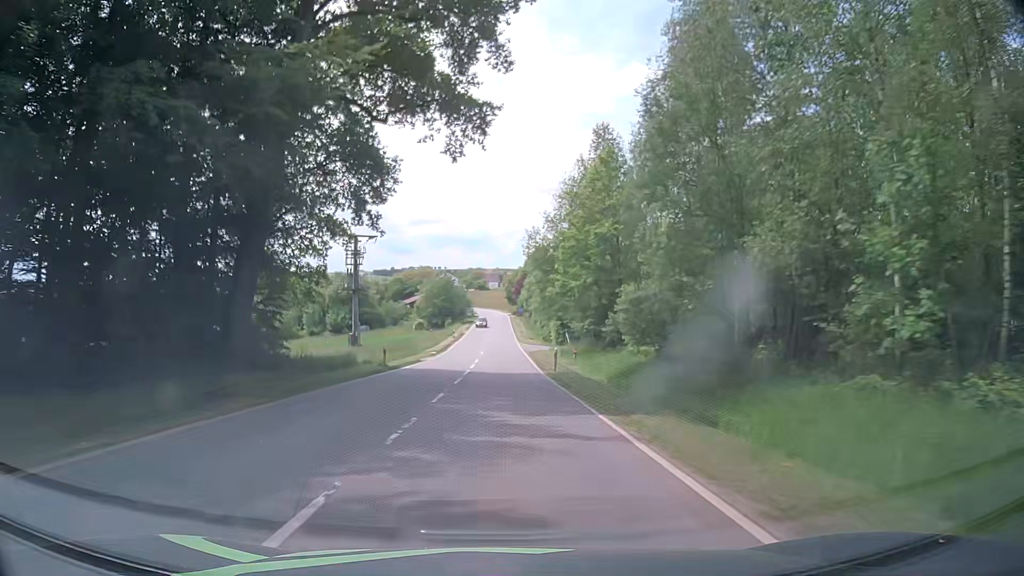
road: tertiary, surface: asphalt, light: Day
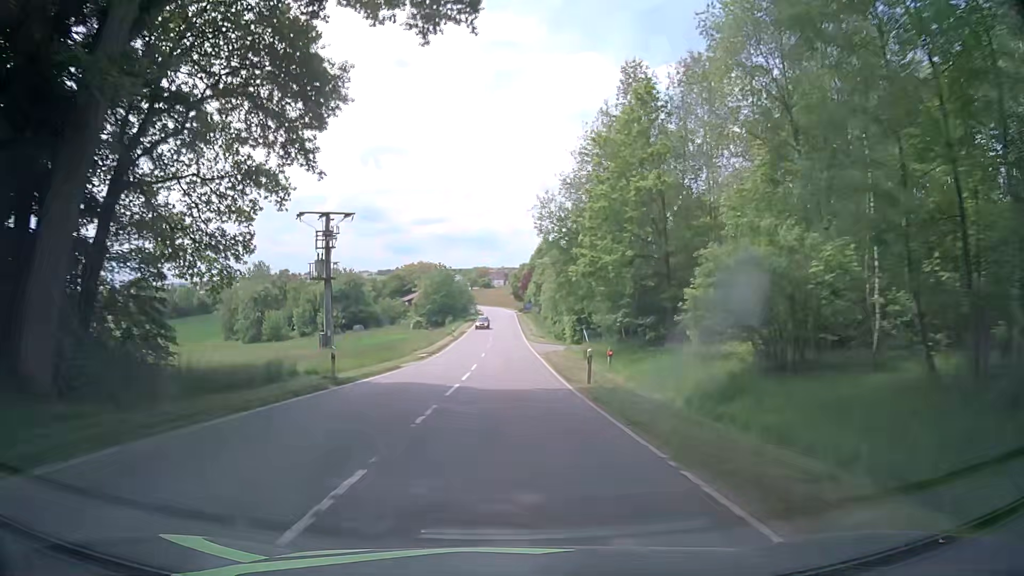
(0.0, +10.5) m; -1°
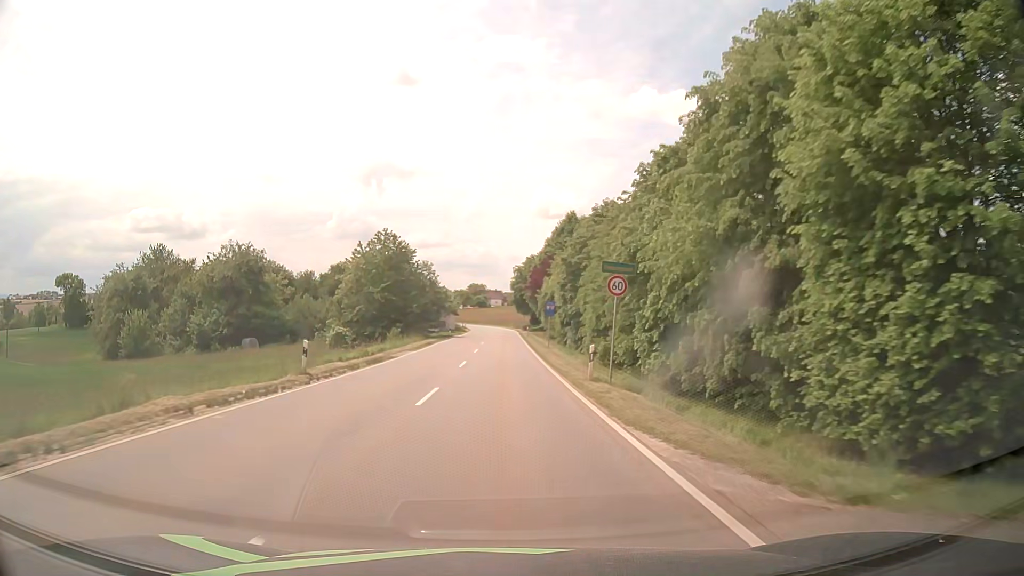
(+0.2, +51.6) m; 0°
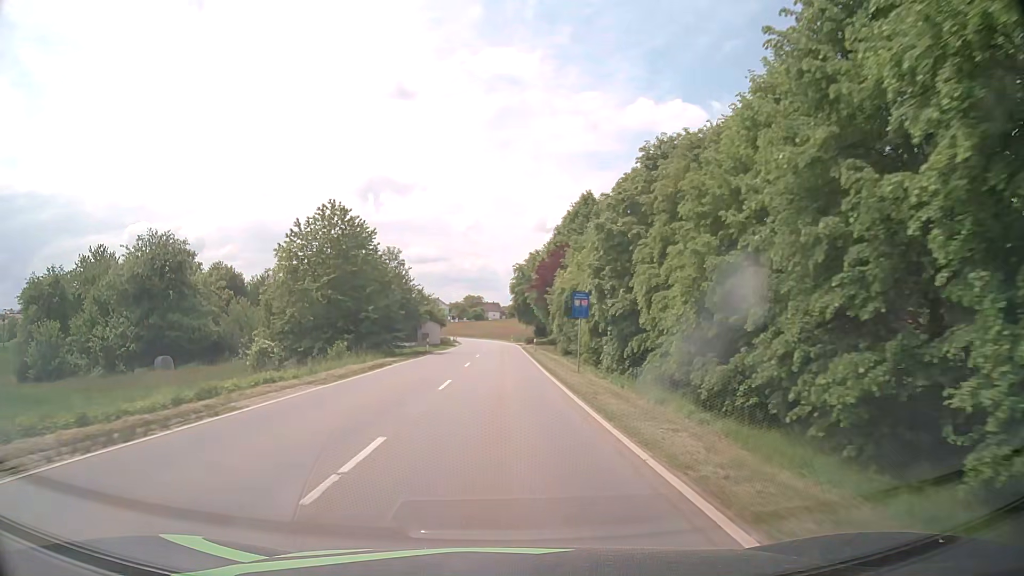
(0.0, +19.0) m; 0°
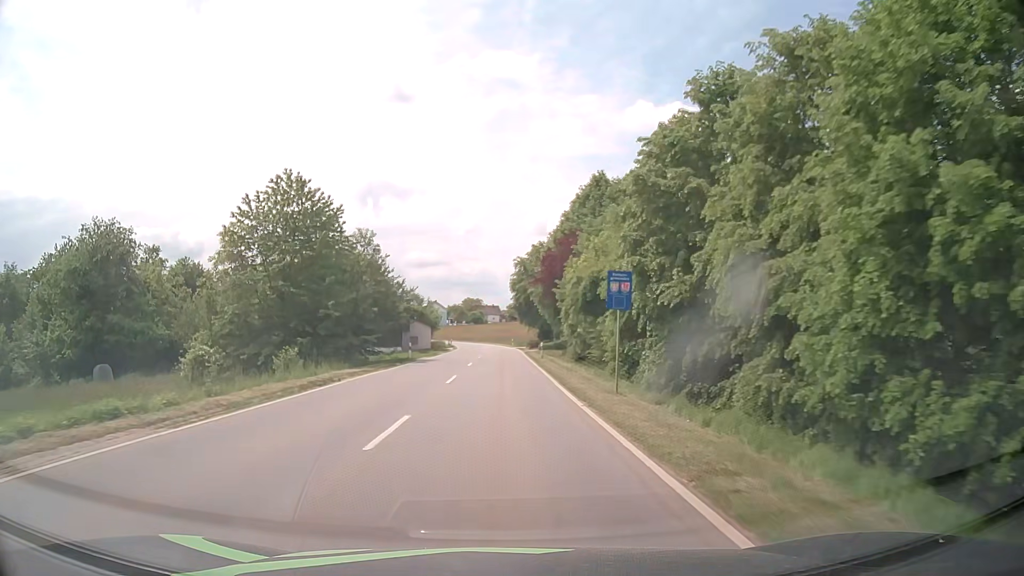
(0.0, +9.2) m; 0°
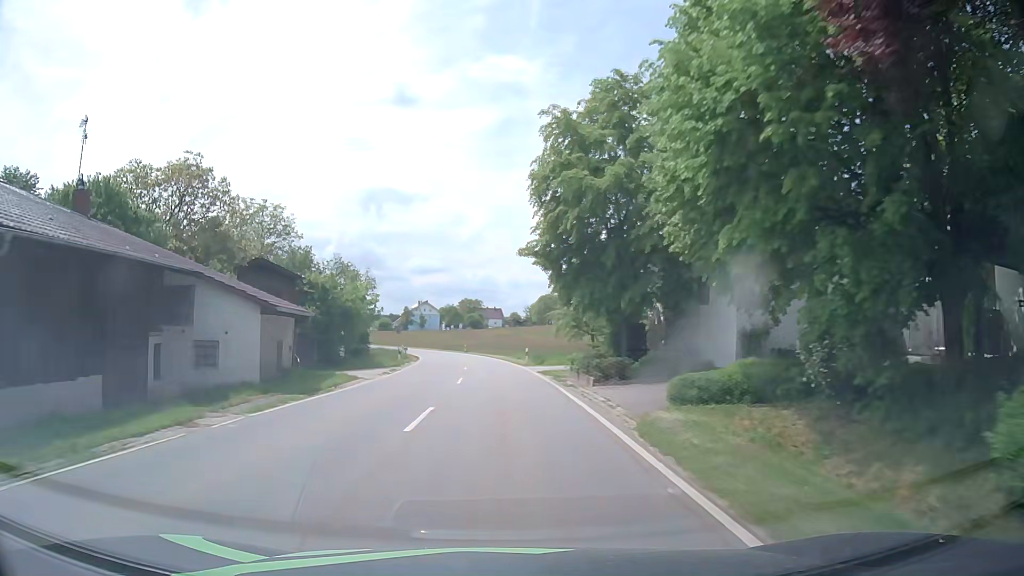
(-0.3, +46.2) m; -1°
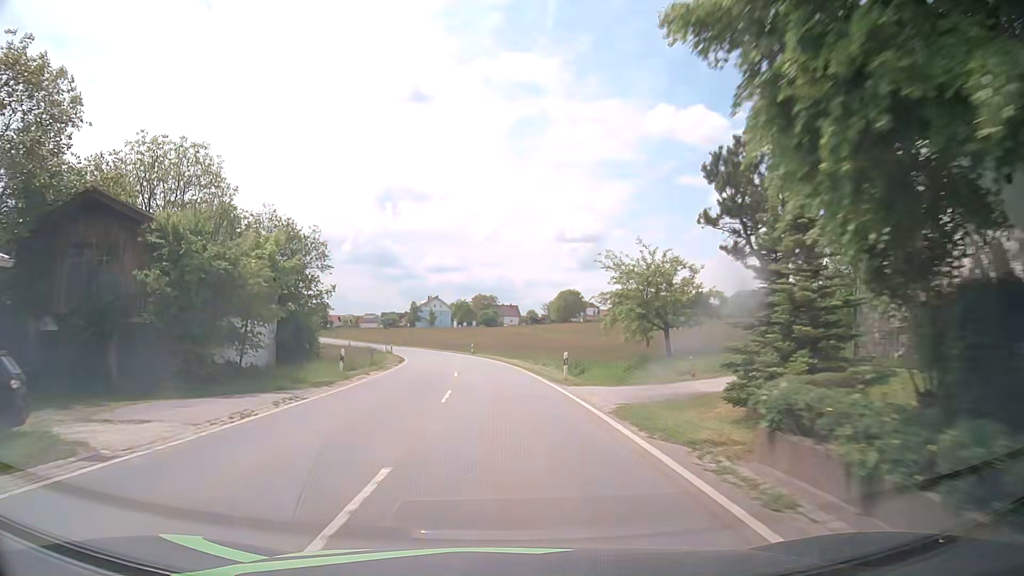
(-0.1, +18.7) m; -1°
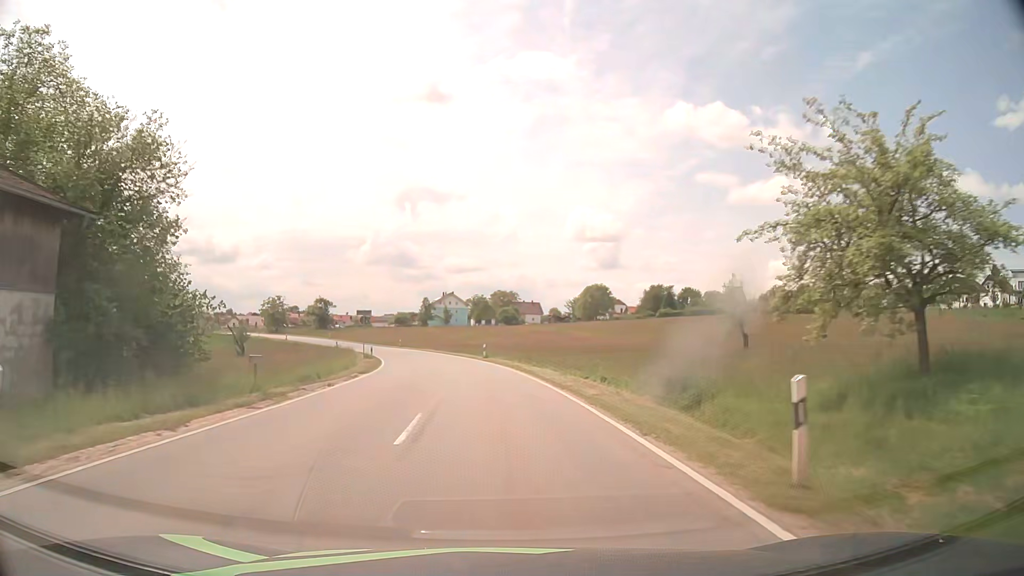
(-0.2, +18.7) m; -2°
(0, +10) (-1, +20) (-1, +30) (-3, +40) (-4, +50) (-7, +59) (-10, +69) (-13, +78) (-18, +87) (-22, +96) m
